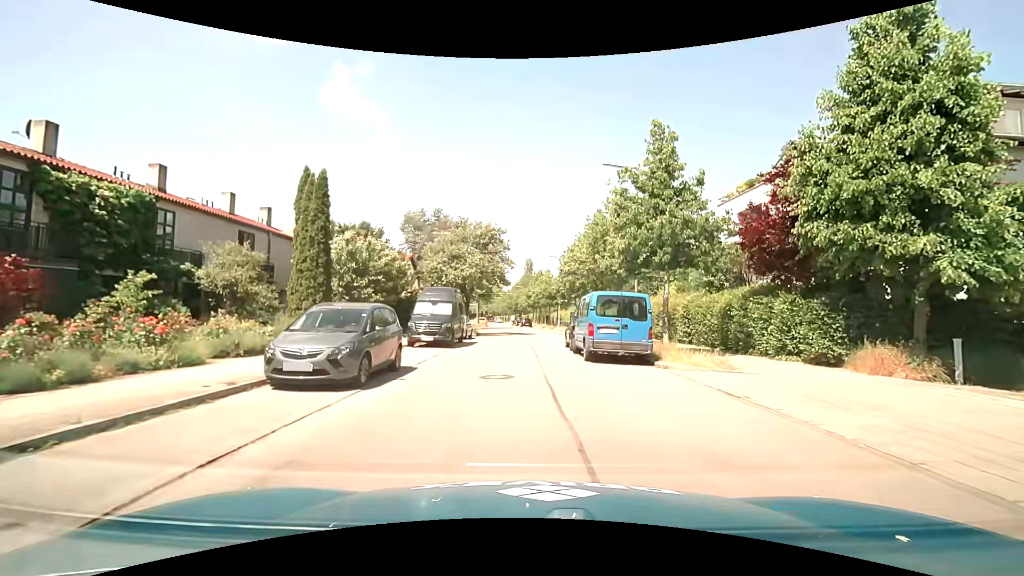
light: Day
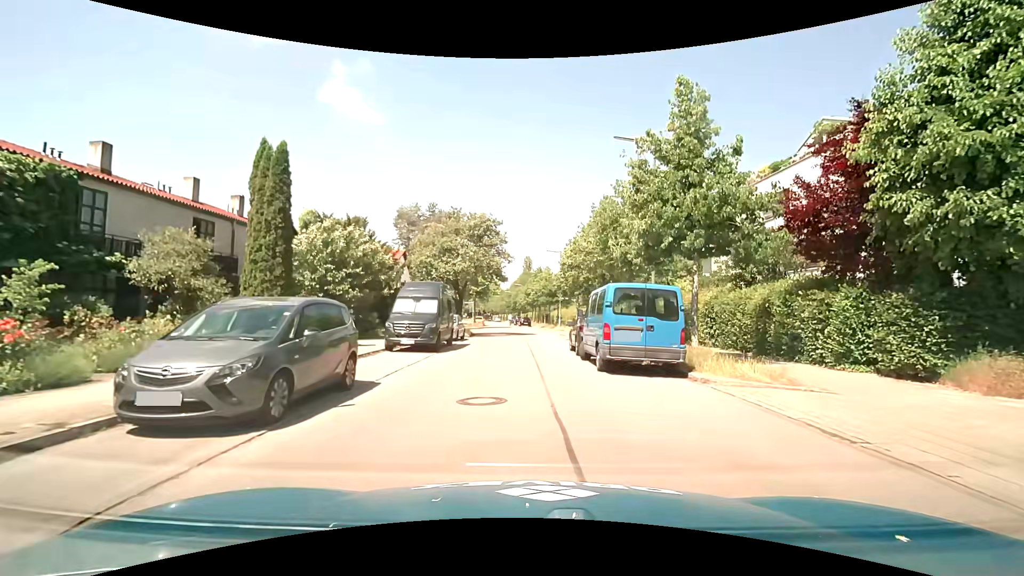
(0.0, +3.2) m; +1°
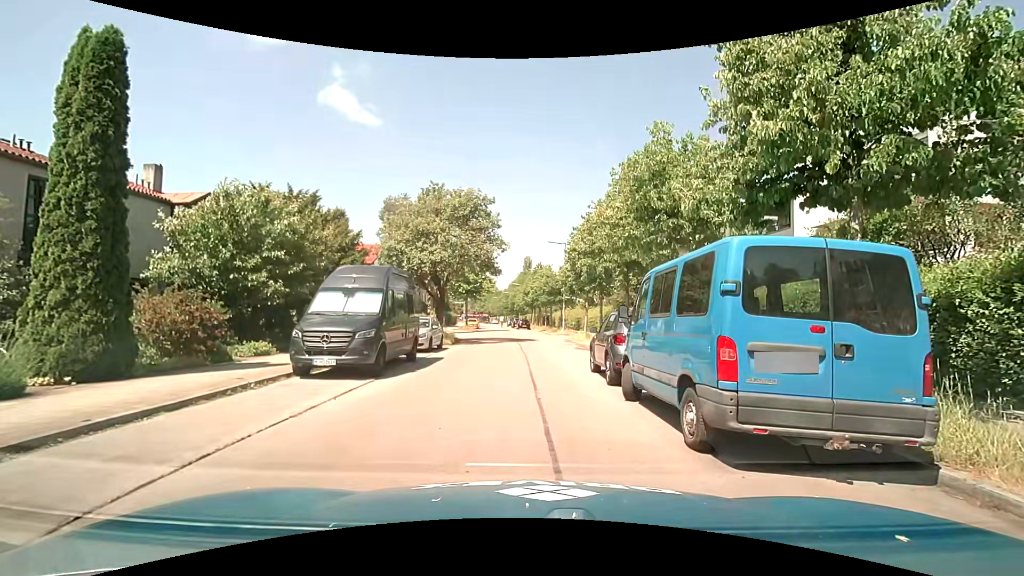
(-0.1, +6.7) m; 0°
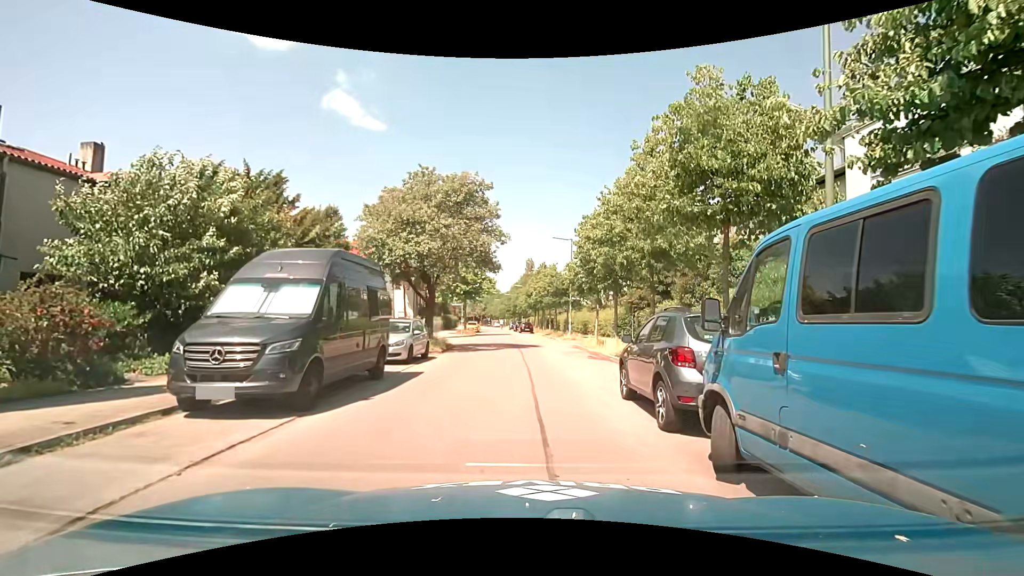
(-0.1, +4.2) m; -2°
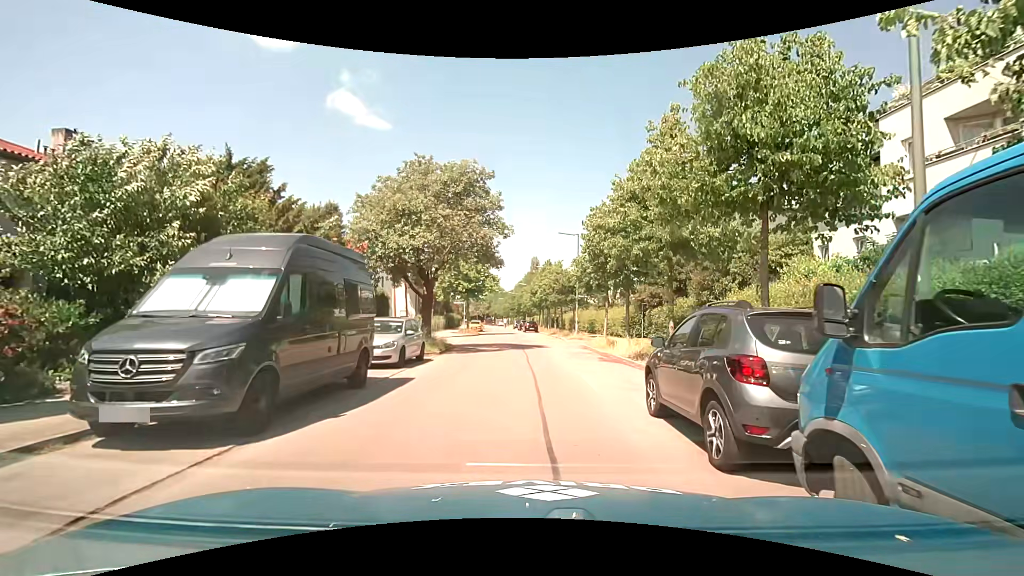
(0.0, +1.7) m; 0°
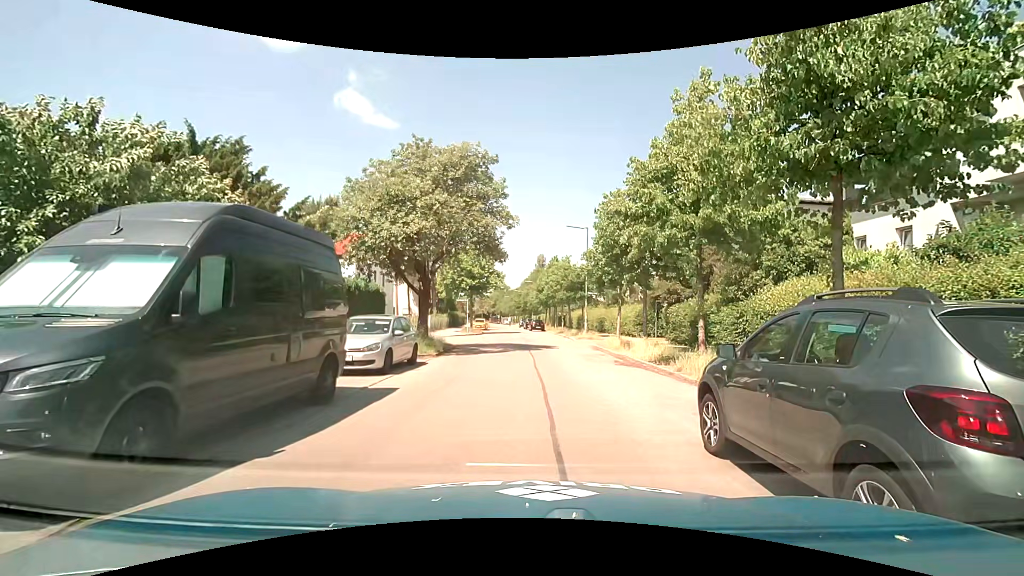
(0.0, +1.9) m; -1°
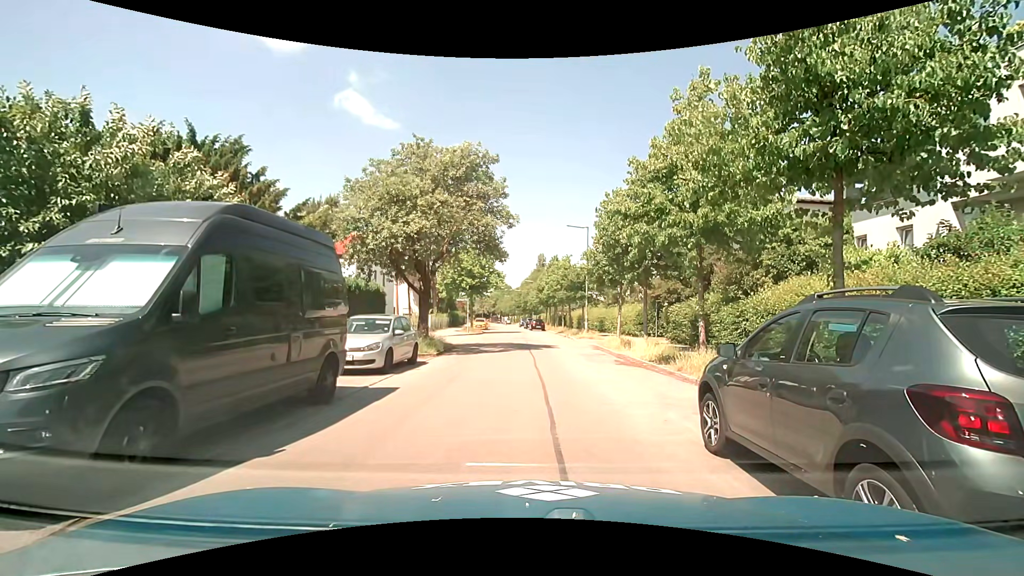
(0.0, +0.1) m; 0°
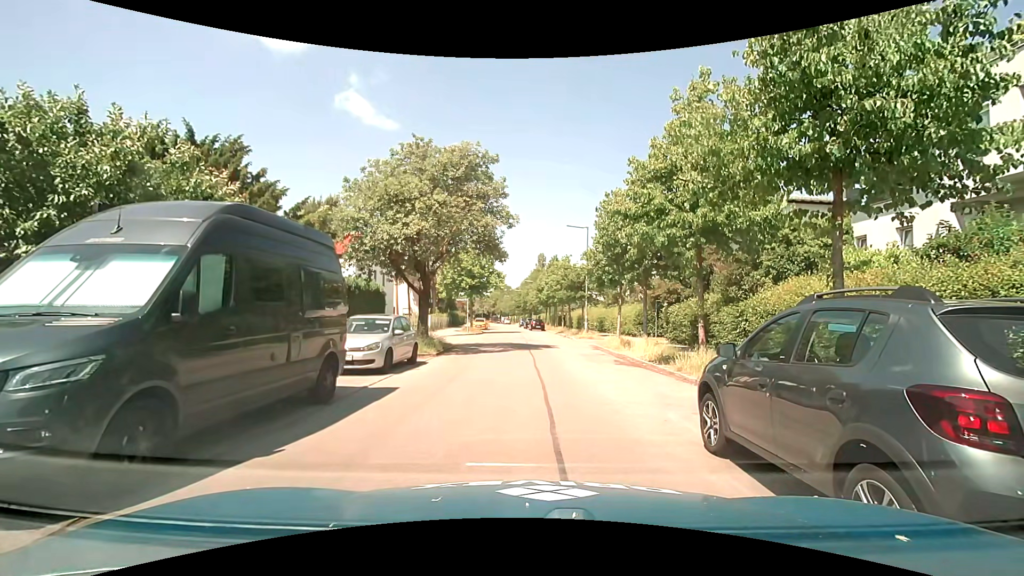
(0.0, 0.0) m; 0°
